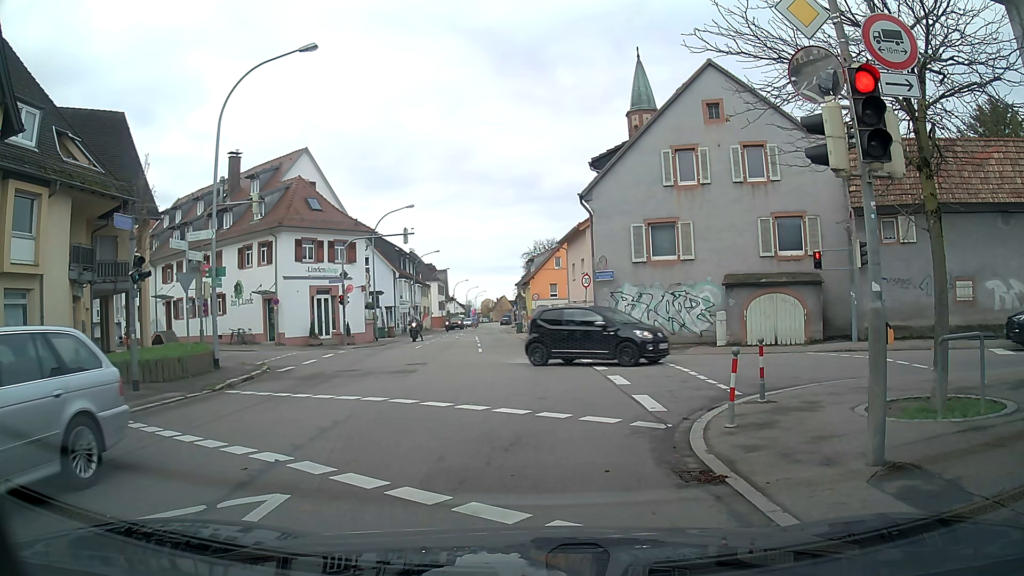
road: tertiary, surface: asphalt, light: Day
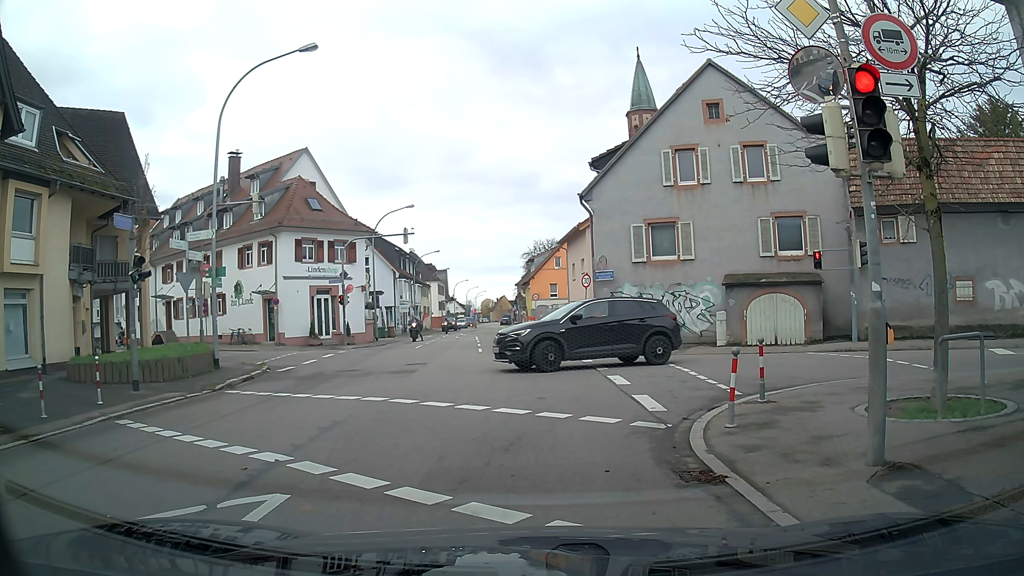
(0.0, 0.0) m; 0°
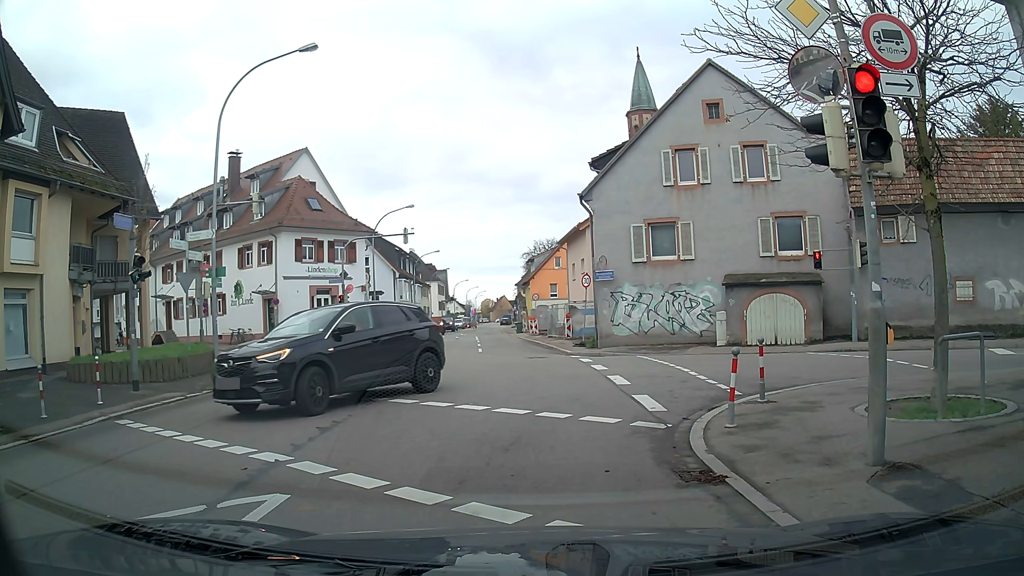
(0.0, 0.0) m; 0°
(+1, +10) (+9, +13) (+17, +8) (+26, +2) (+34, -4) (+42, -10) (+50, -15) (+59, -20) (+67, -26) (+76, -31) m
